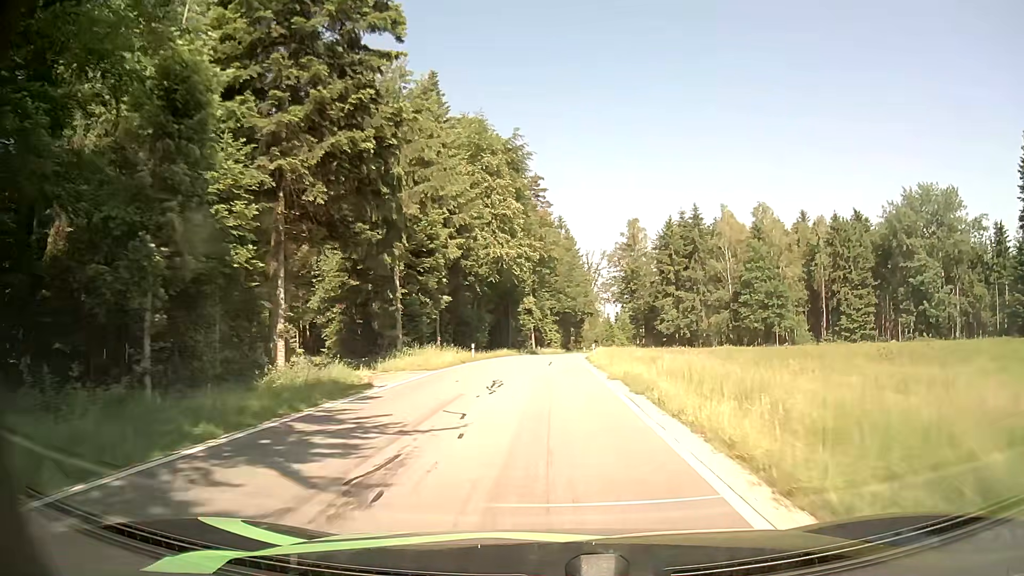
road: tertiary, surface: asphalt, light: Day
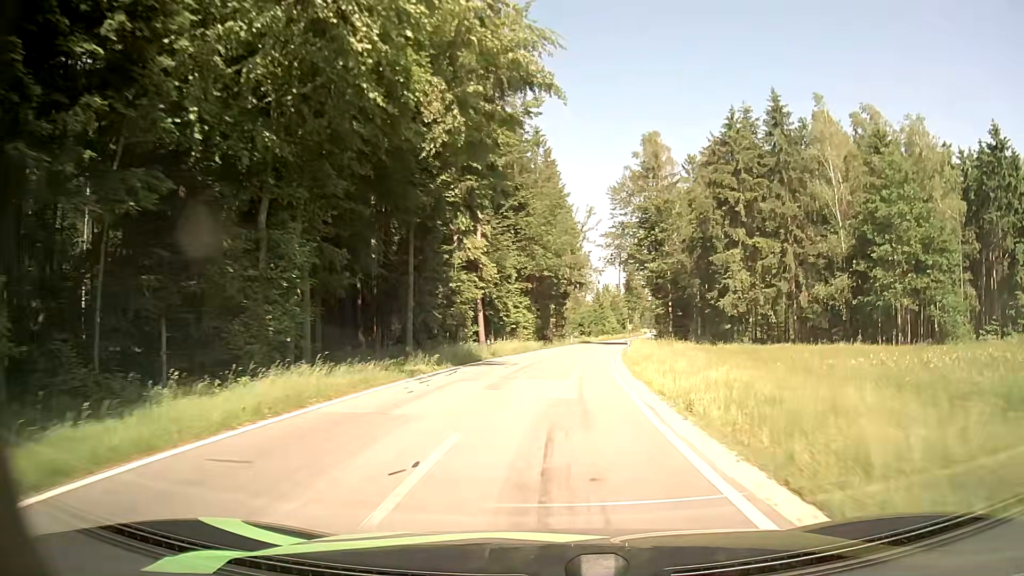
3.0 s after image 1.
(+0.2, +42.6) m; +2°
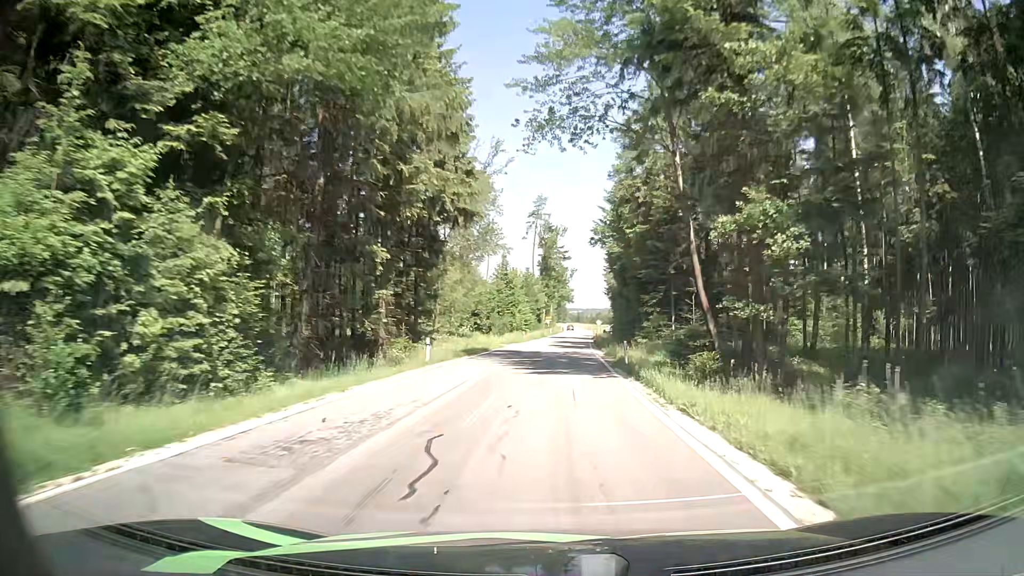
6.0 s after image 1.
(+3.0, +46.4) m; +8°
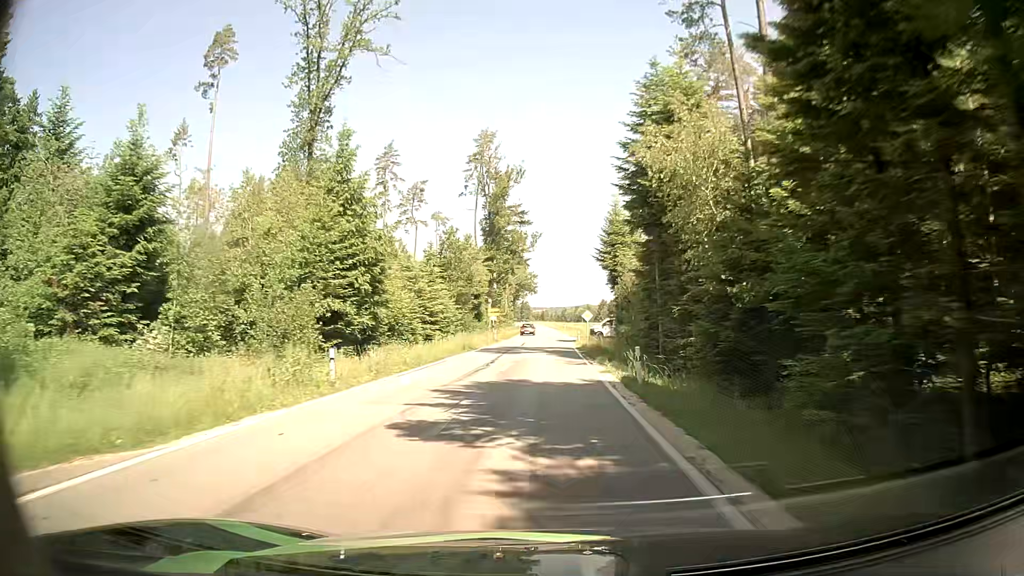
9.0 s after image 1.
(+1.7, +48.7) m; +4°
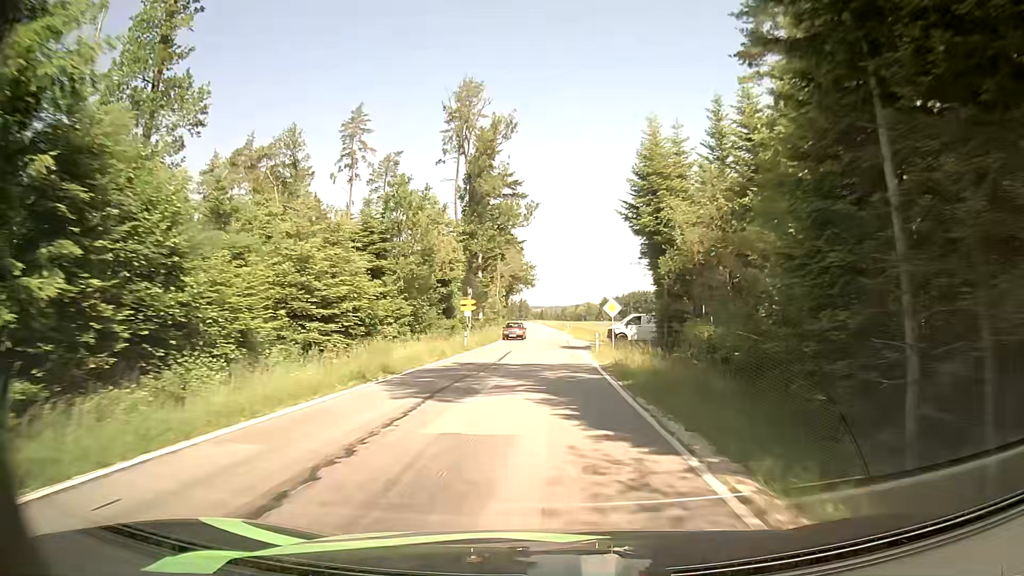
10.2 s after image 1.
(-0.3, +19.9) m; -1°
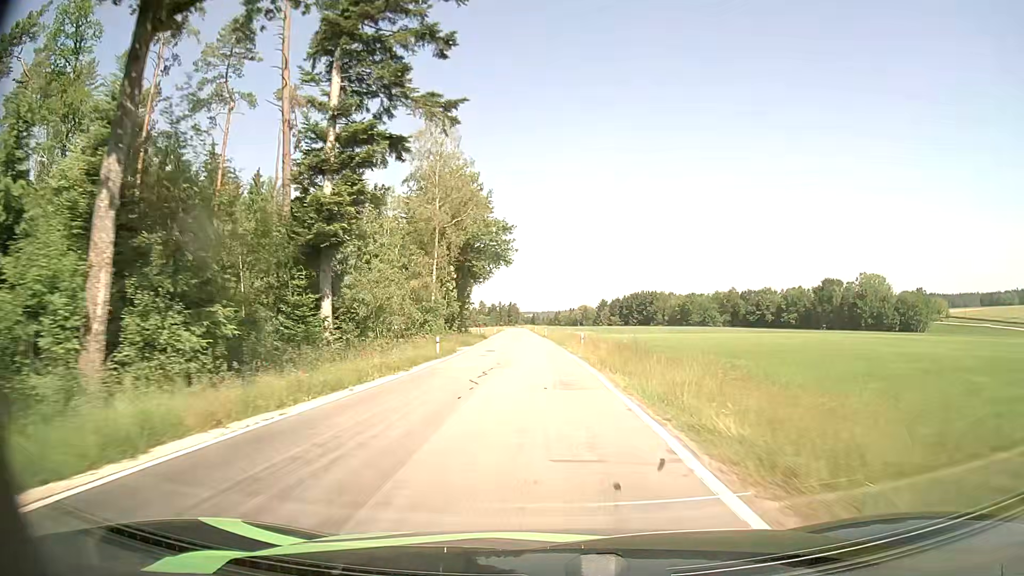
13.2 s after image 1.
(+0.9, +50.6) m; +1°
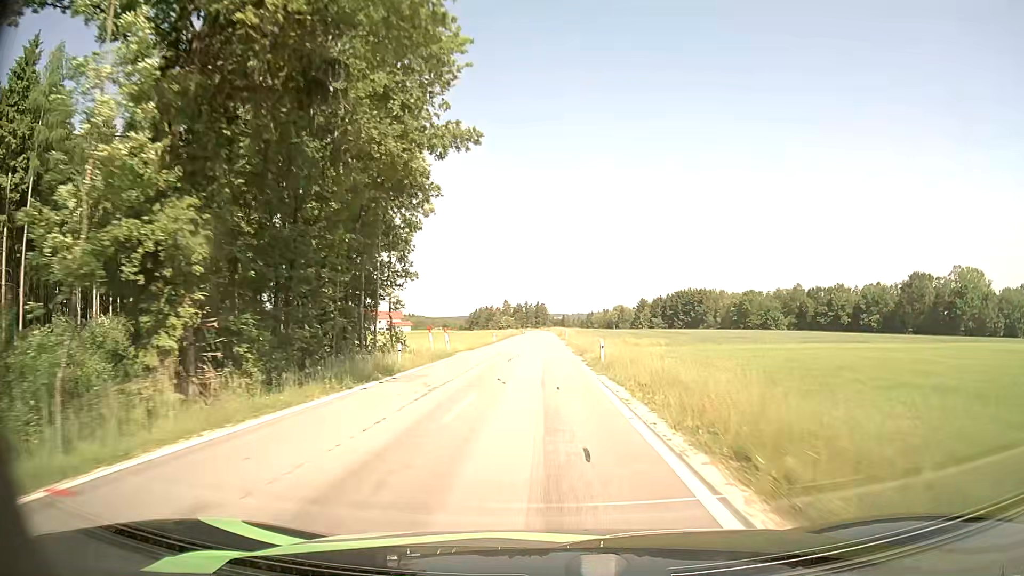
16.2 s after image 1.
(-1.2, +50.9) m; -3°
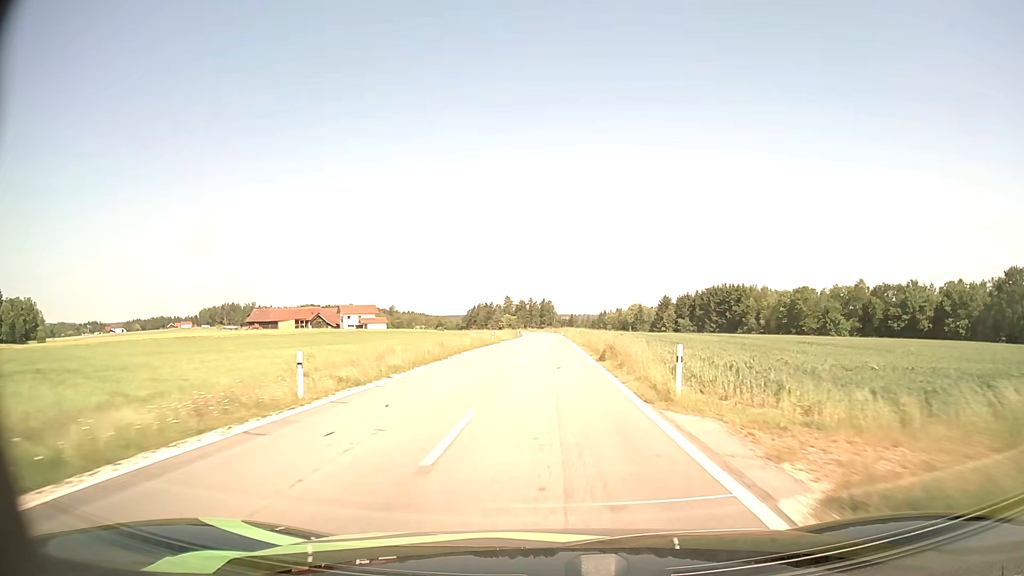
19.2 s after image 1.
(-0.4, +52.6) m; -1°
(0, +10) (0, +20) (0, +30) (0, +40) (0, +50) (0, +60) (+1, +70) (+1, +80) (+1, +90) (+1, +100) m
